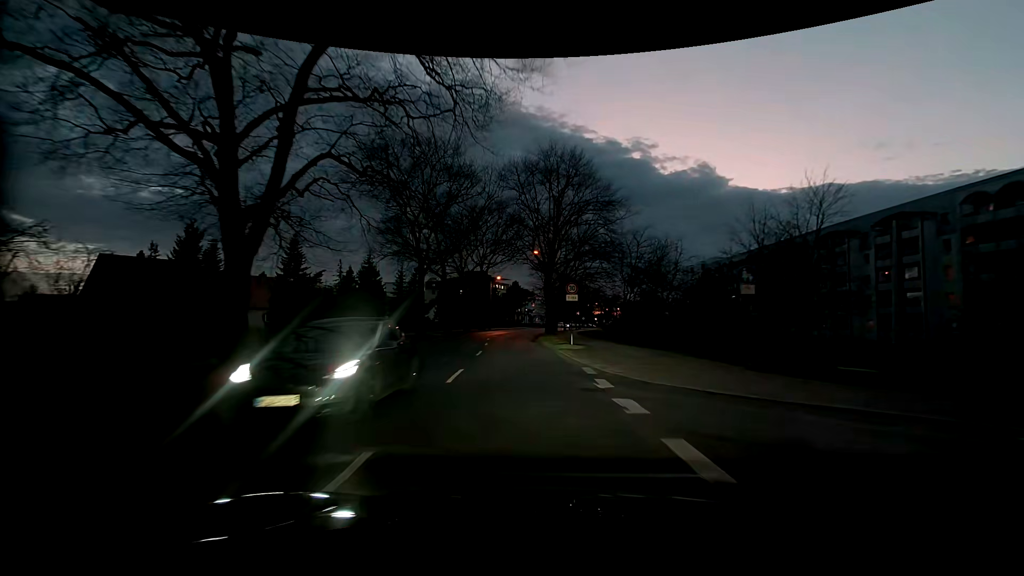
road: tertiary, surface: asphalt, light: Dusk
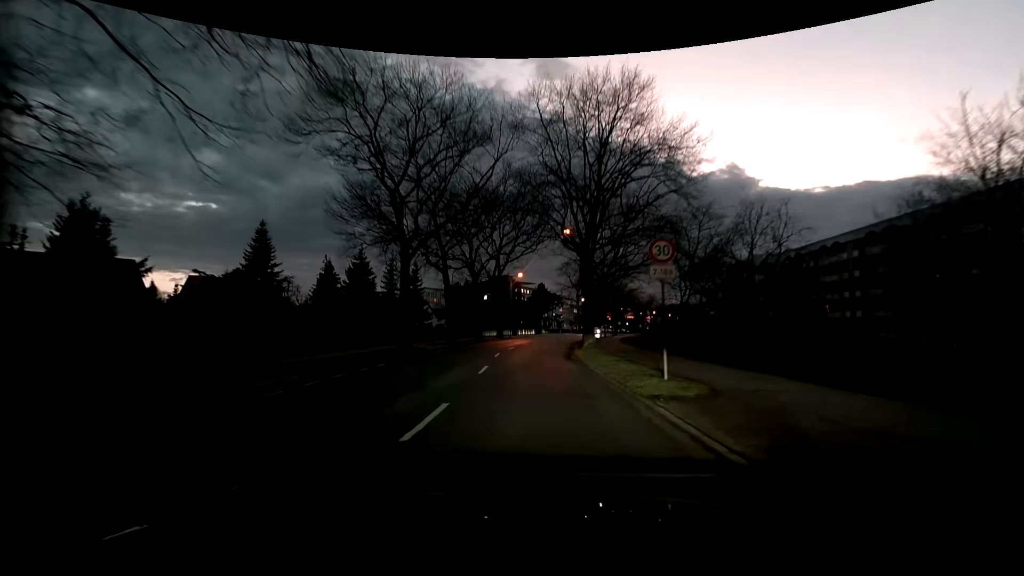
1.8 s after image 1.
(-0.3, +14.1) m; -3°
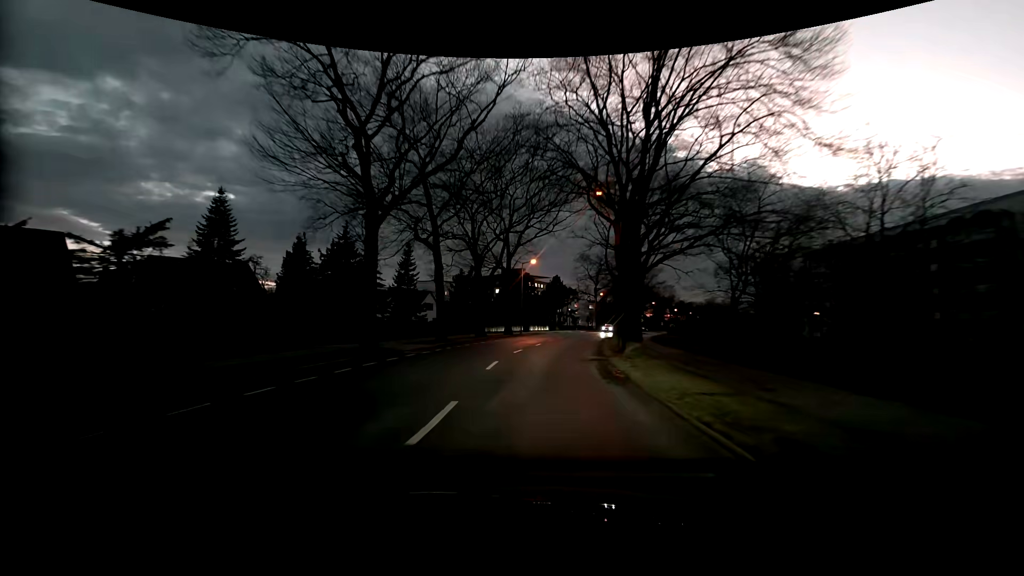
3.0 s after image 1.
(0.0, +9.6) m; 0°
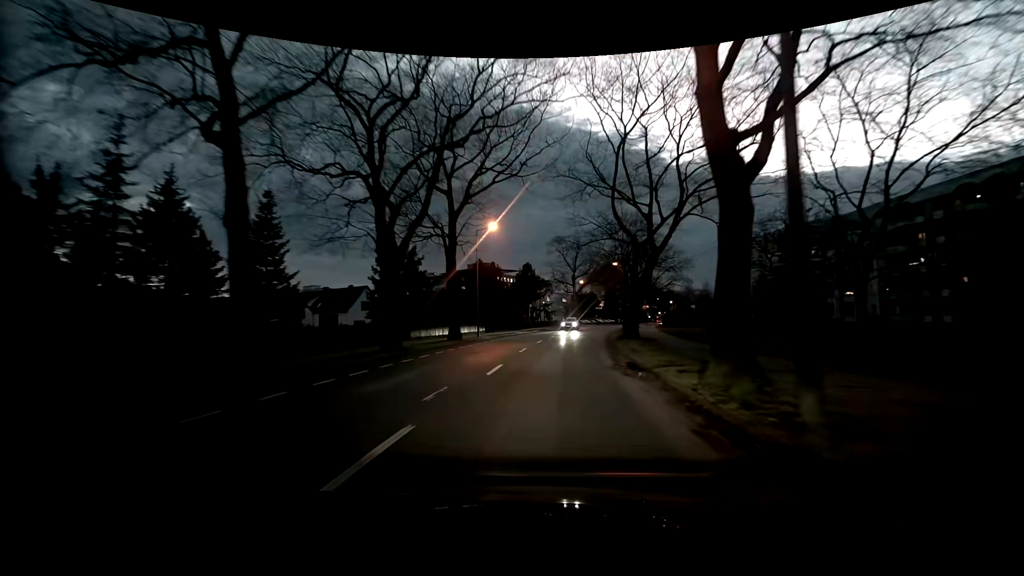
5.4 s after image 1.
(+0.2, +19.9) m; +2°
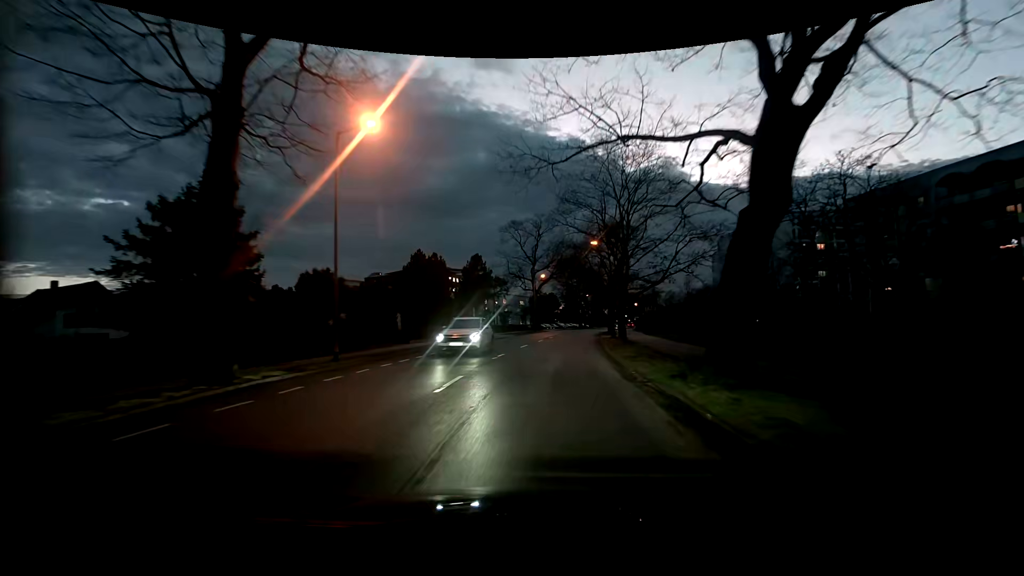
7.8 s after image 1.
(+1.1, +20.4) m; +6°
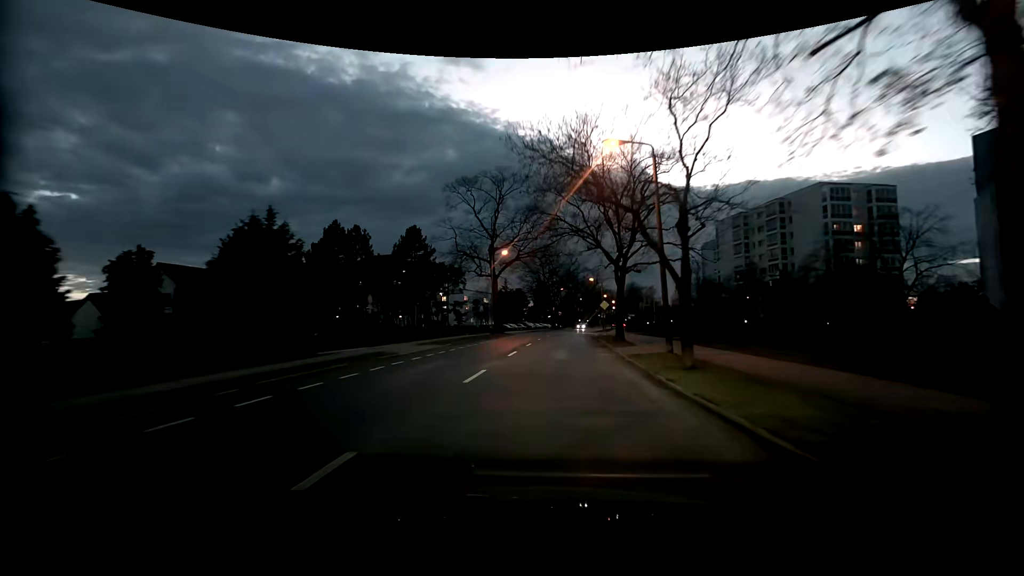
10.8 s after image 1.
(+0.5, +25.3) m; +3°
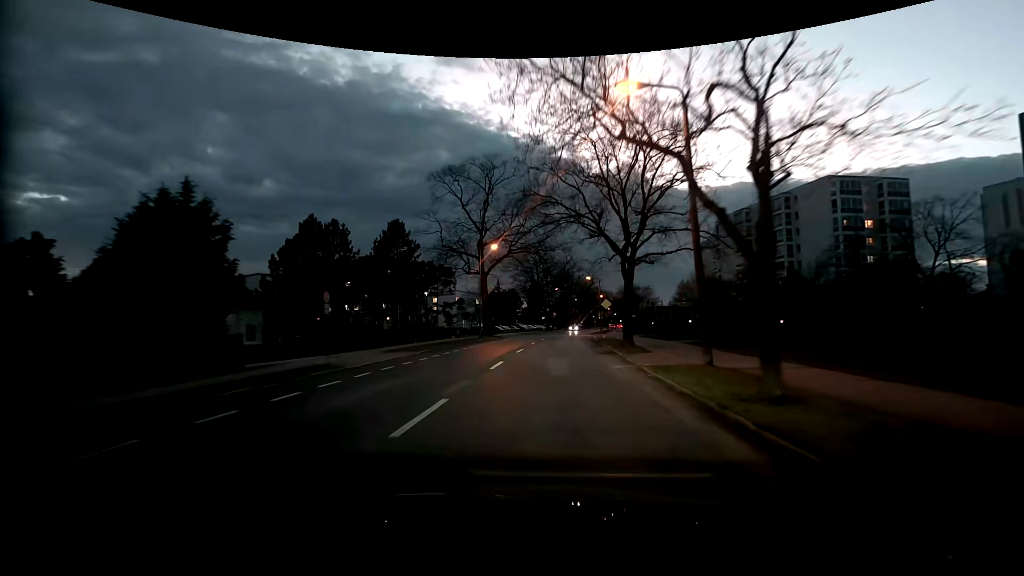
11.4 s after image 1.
(0.0, +5.1) m; +1°
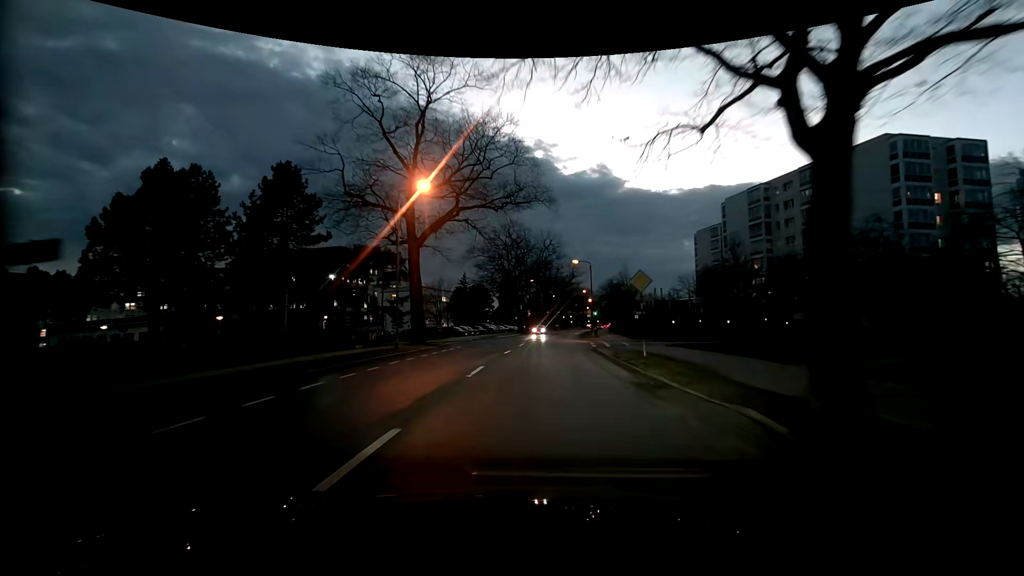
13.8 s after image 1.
(+0.6, +20.5) m; +3°
(0, +10) (0, +20) (+1, +30) (+1, +40) (+2, +50) (+2, +60) (+3, +70) (+4, +80) (+5, +90) (+6, +100) m
